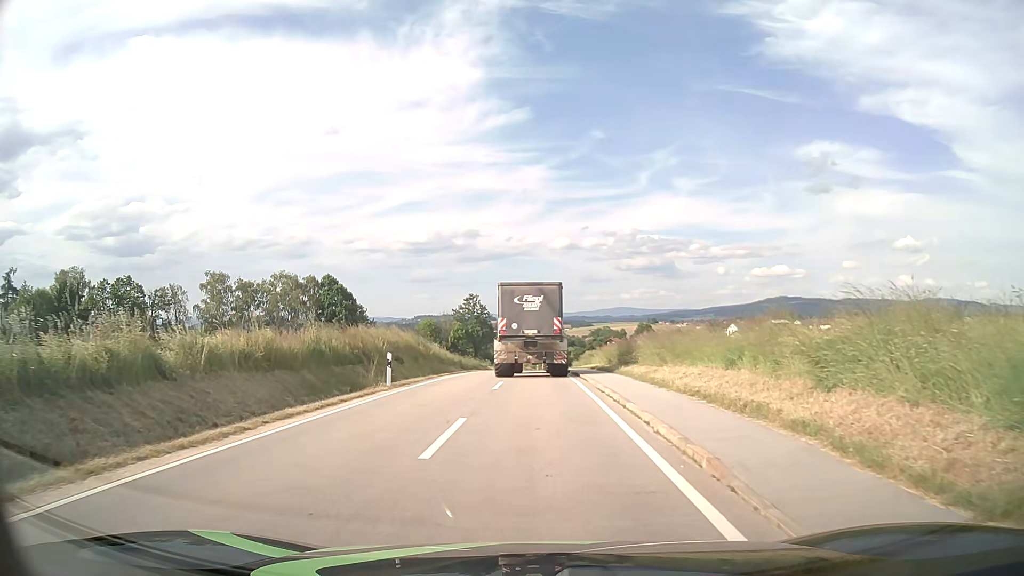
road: tertiary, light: Day
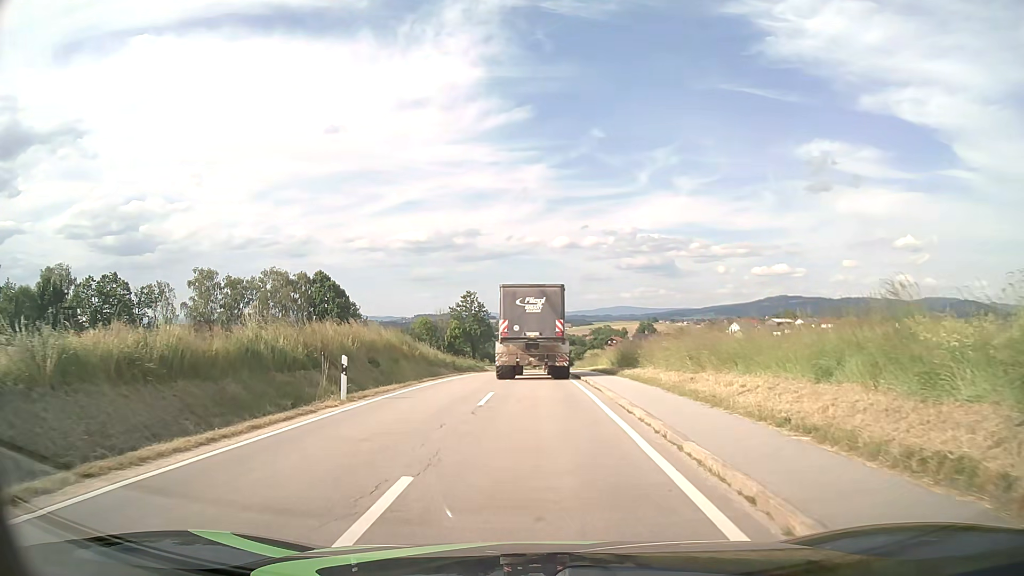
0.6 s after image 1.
(0.0, +5.0) m; 0°
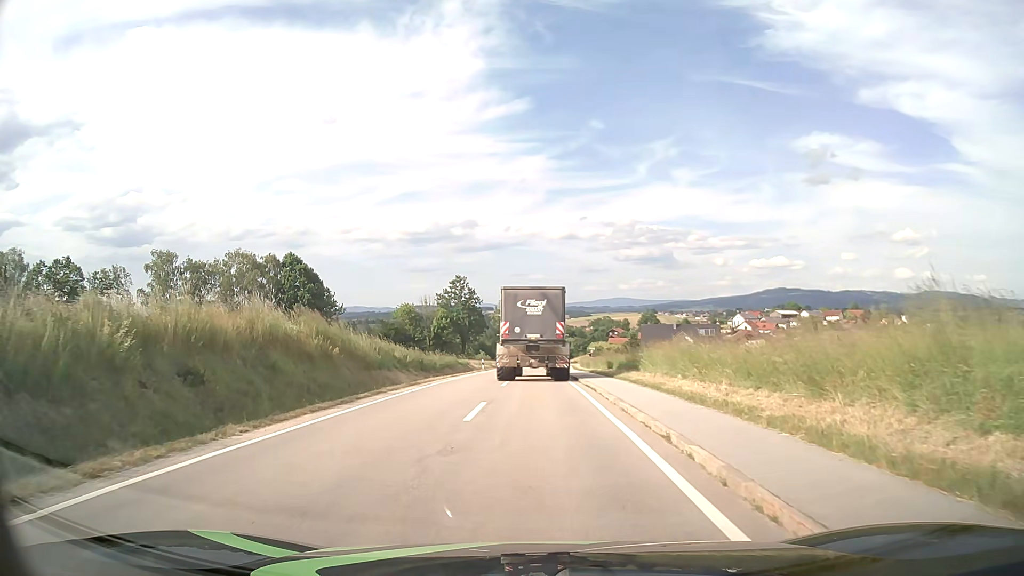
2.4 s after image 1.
(0.0, +14.8) m; 0°
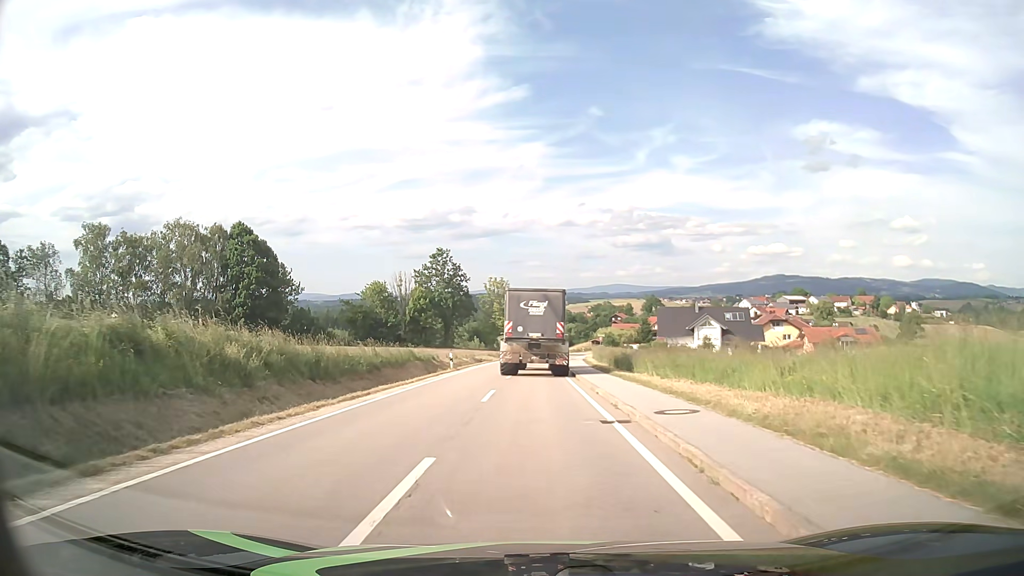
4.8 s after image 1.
(0.0, +19.9) m; 0°
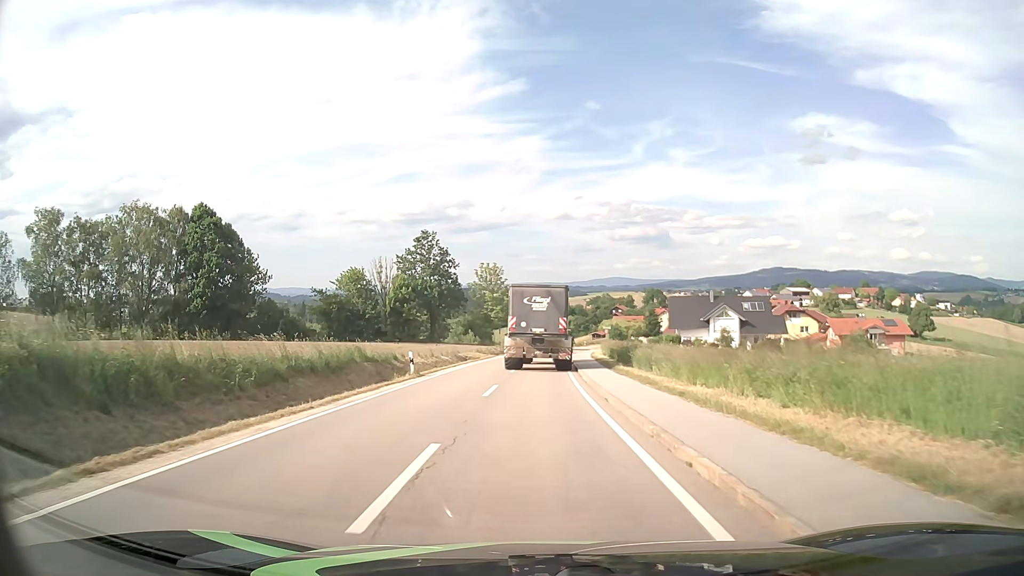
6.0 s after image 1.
(0.0, +11.0) m; 0°
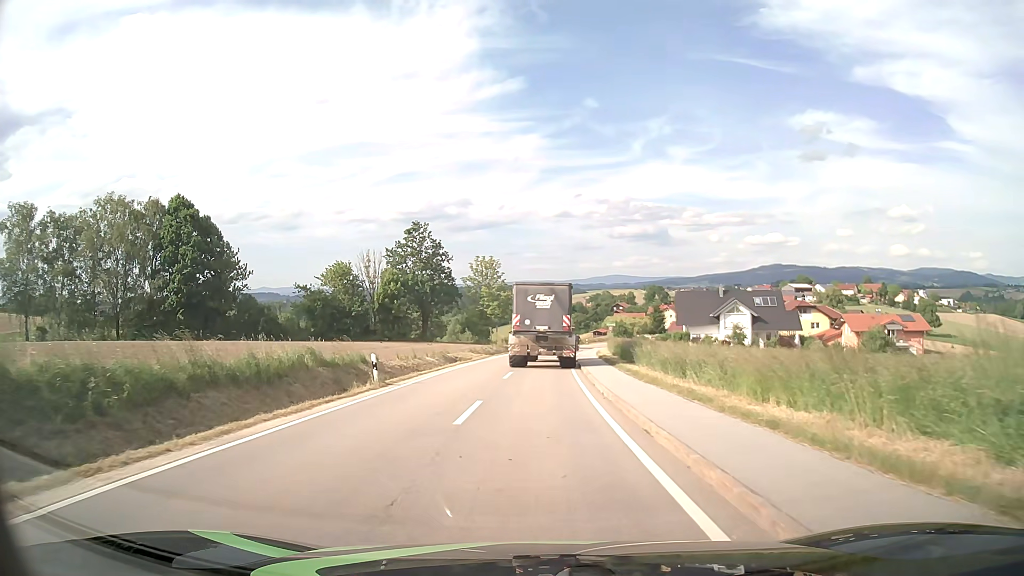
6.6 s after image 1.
(0.0, +5.7) m; 0°
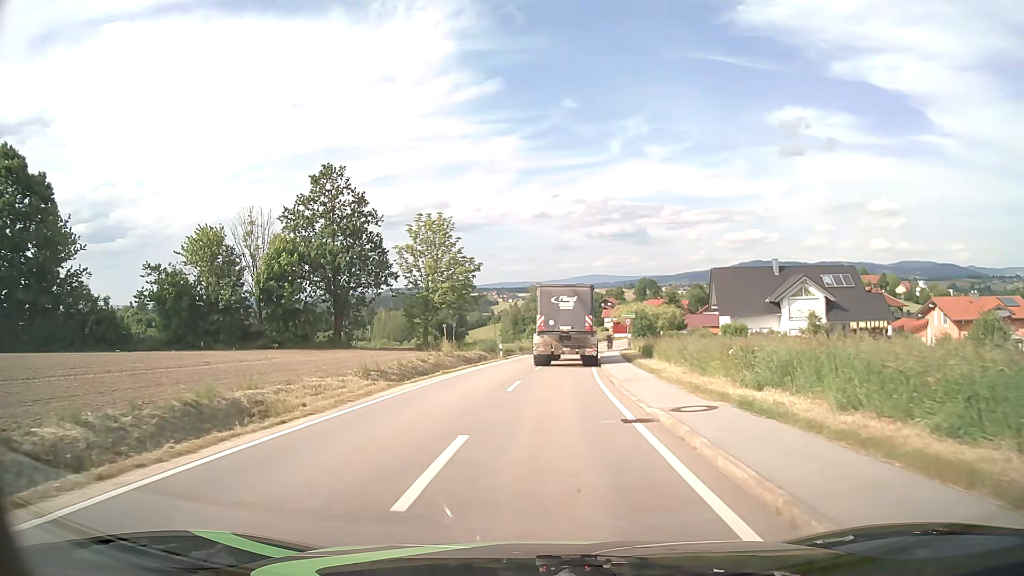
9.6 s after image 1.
(+0.1, +29.4) m; +1°
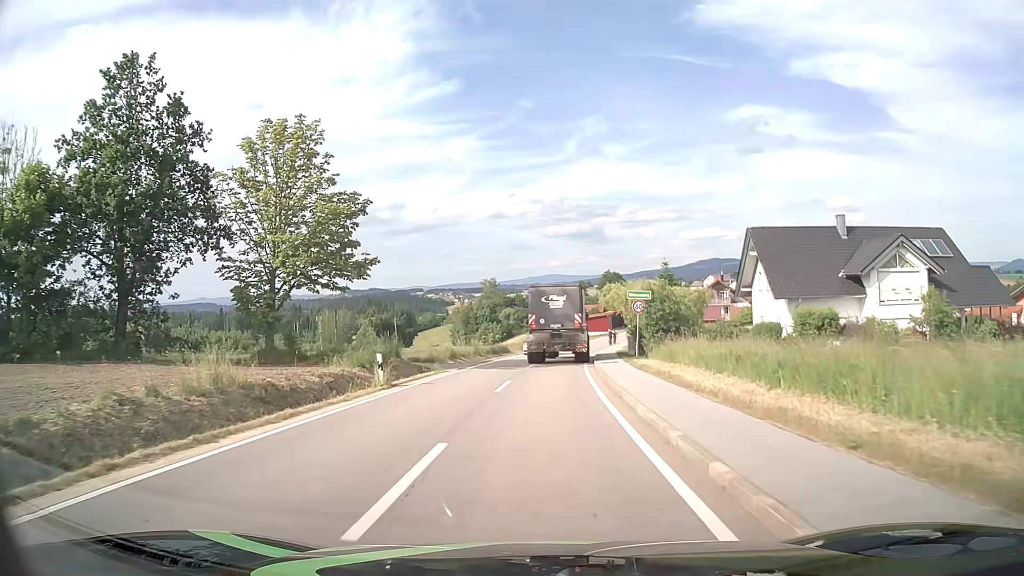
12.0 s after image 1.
(+0.8, +24.3) m; +4°
(0, +10) (0, +20) (+1, +30) (+2, +40) (+3, +50) (+4, +60) (+6, +70) (+8, +79) (+10, +89) (+13, +99) m
